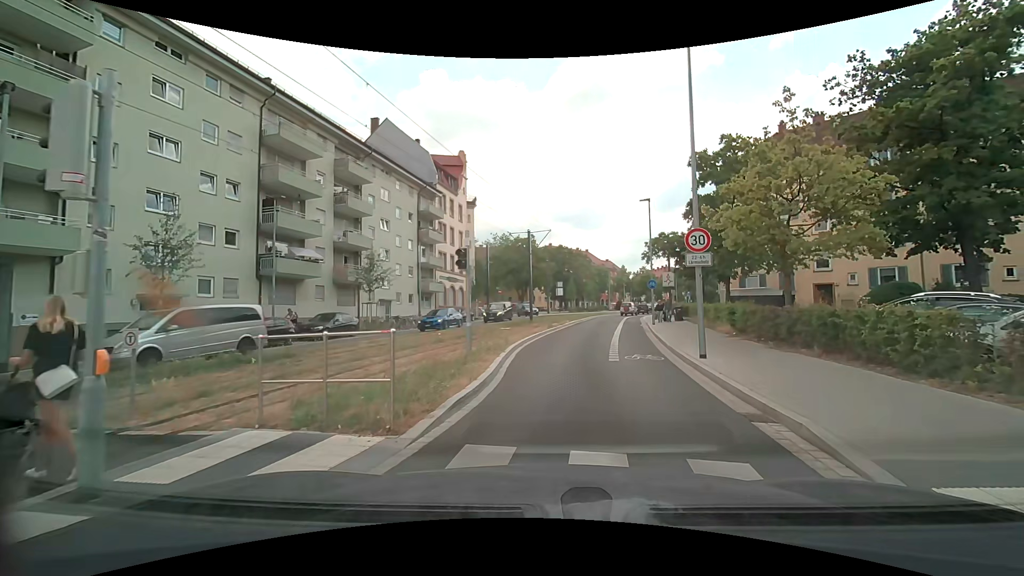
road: secondary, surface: asphalt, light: Day
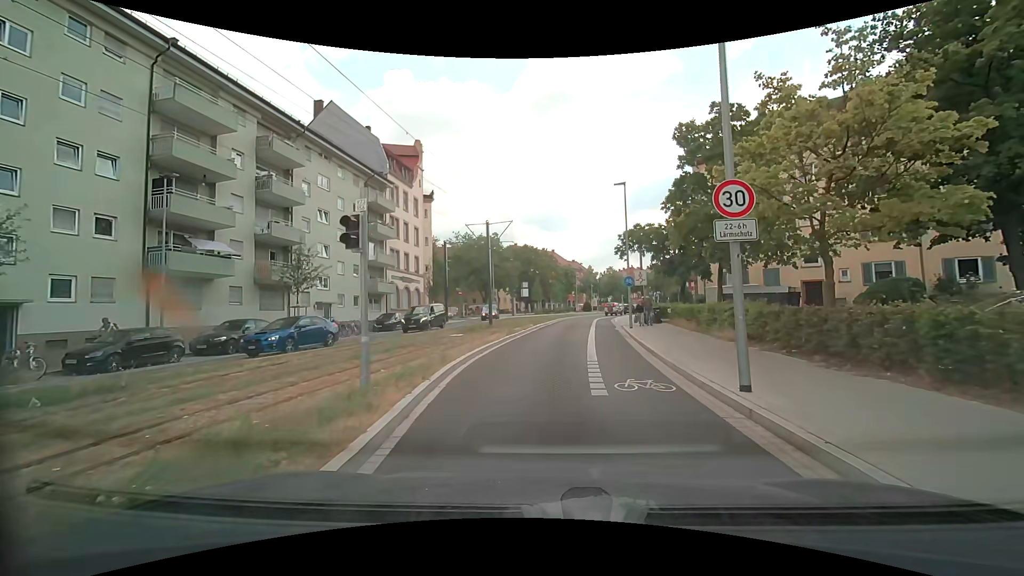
(+0.1, +5.1) m; +1°
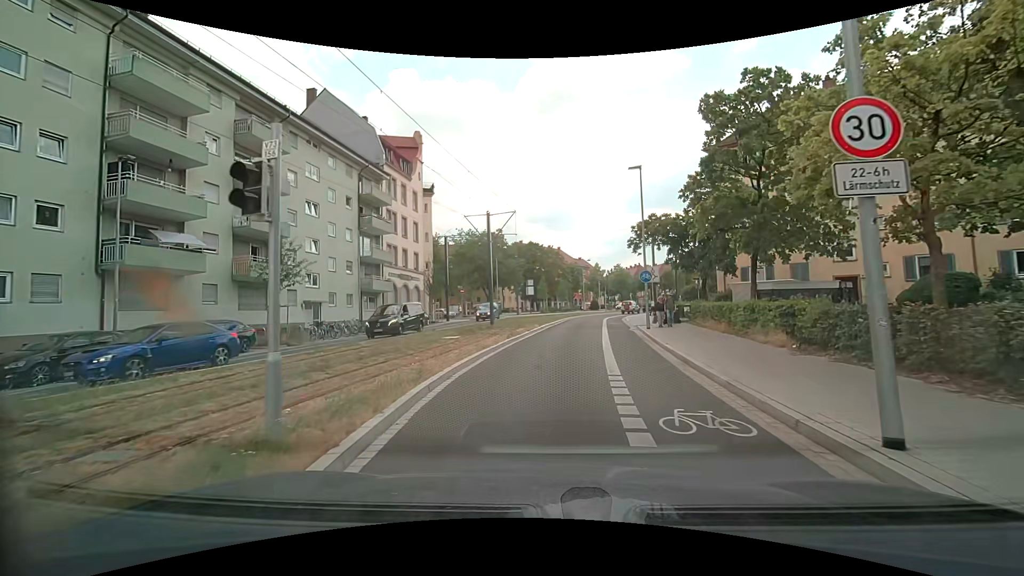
(0.0, +2.9) m; 0°
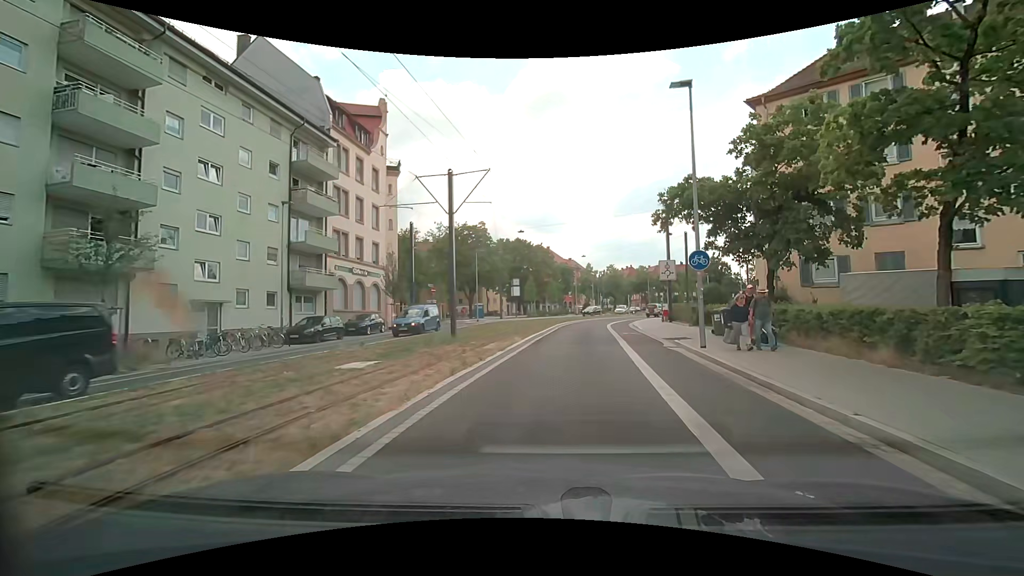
(0.0, +10.0) m; +1°
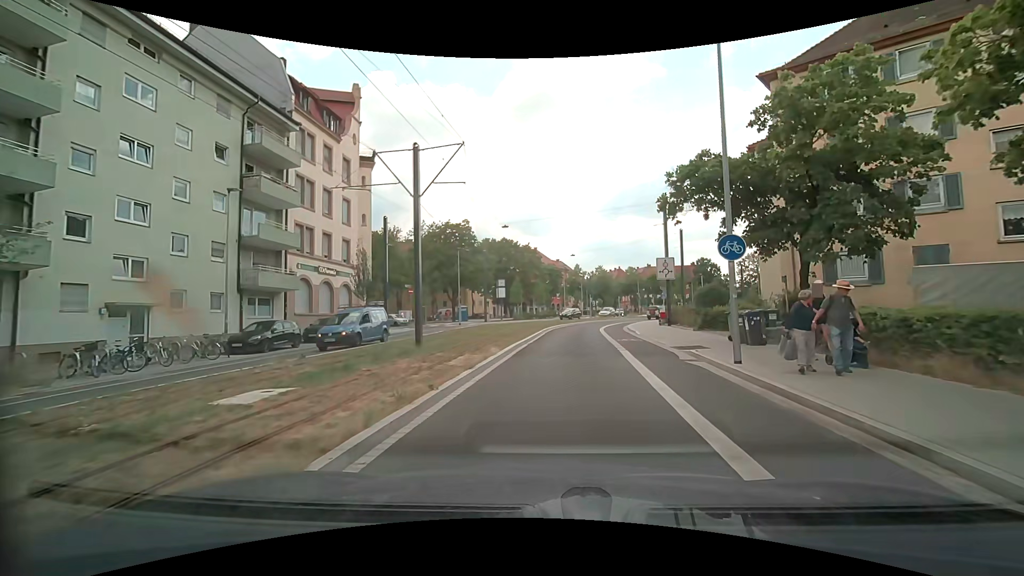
(+0.1, +3.7) m; +2°
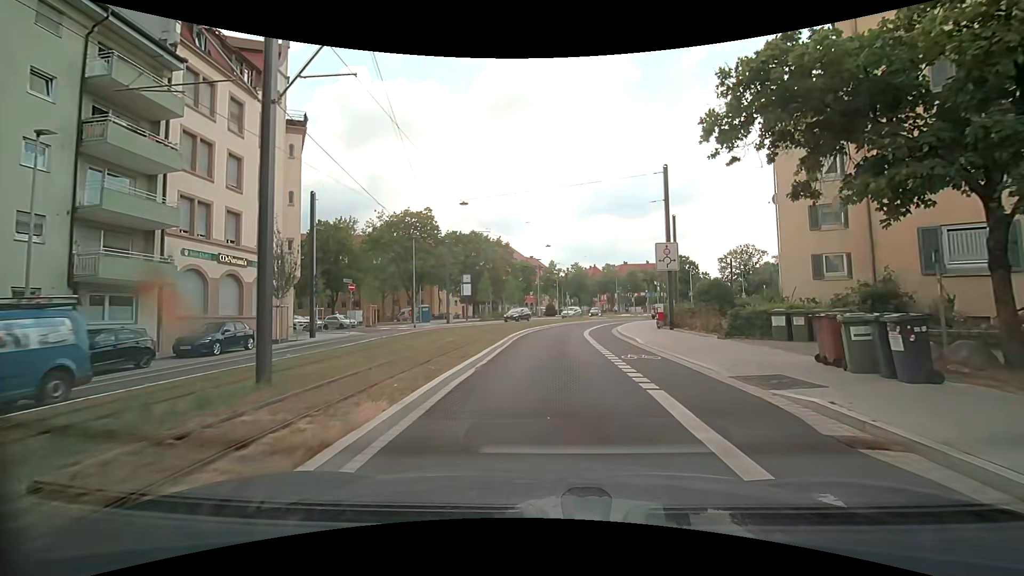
(+0.2, +8.0) m; +3°
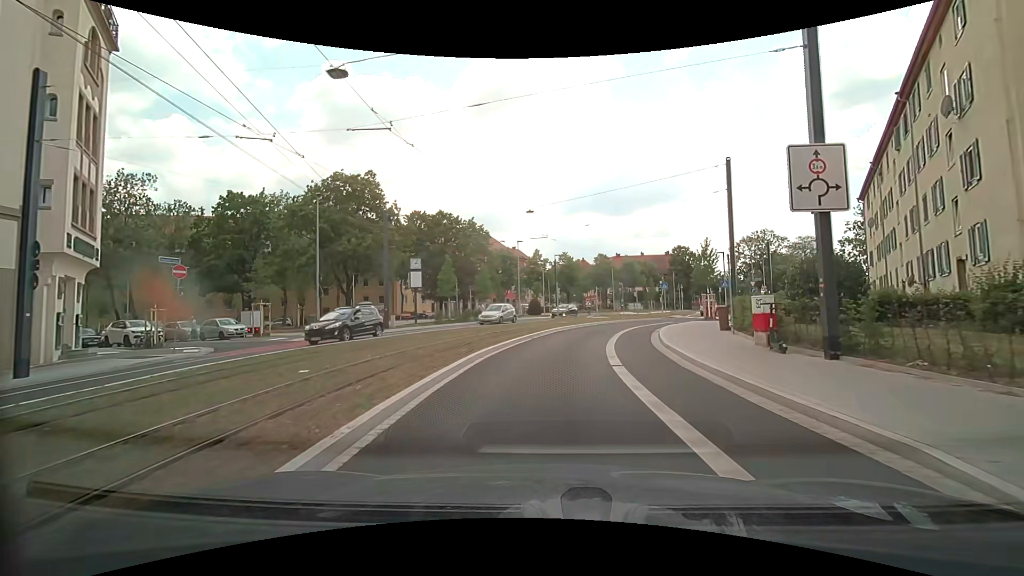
(+0.2, +16.2) m; +2°
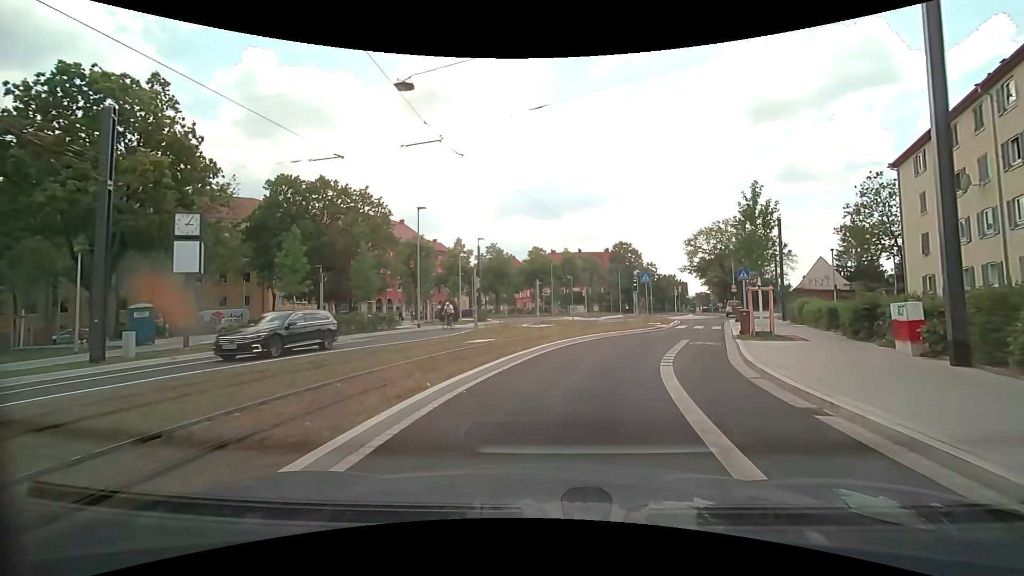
(+0.5, +18.5) m; +6°
(+1, +10) (+3, +20) (+8, +29) (+11, +38) (+15, +47) (+20, +56) (+21, +65) (+23, +75) (+25, +85) (+29, +95) m
